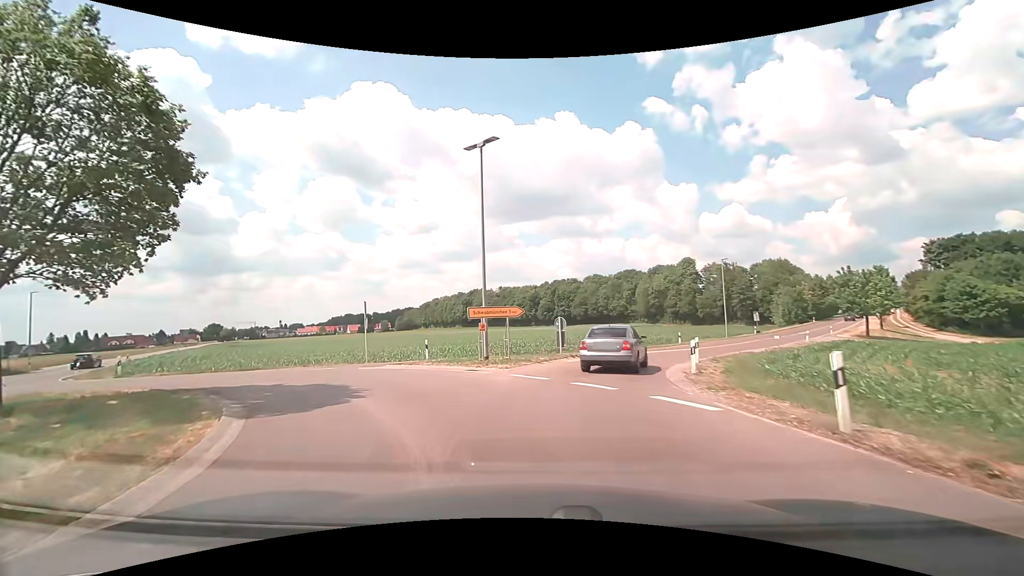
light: Day
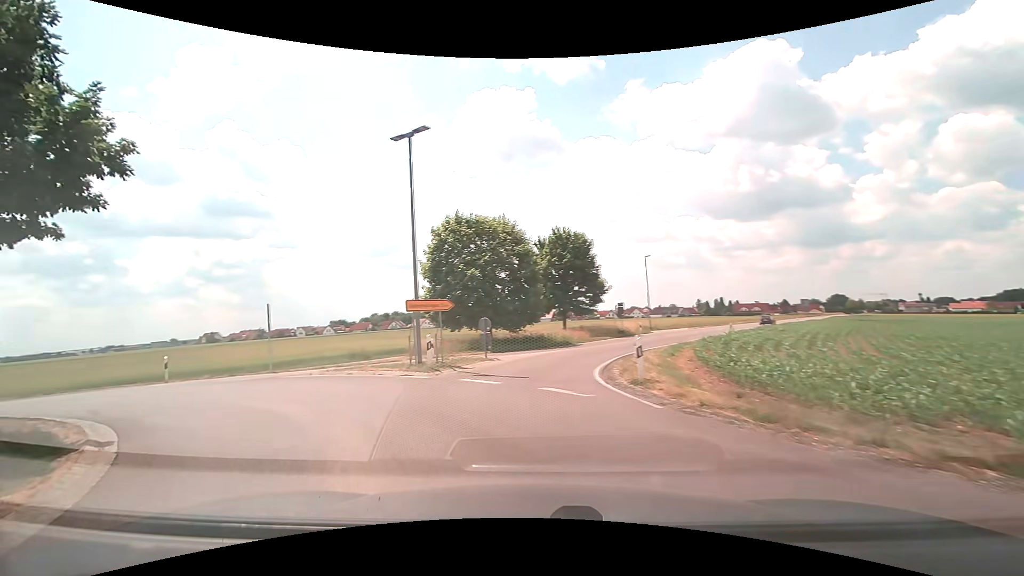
(-9.5, +17.3) m; -63°
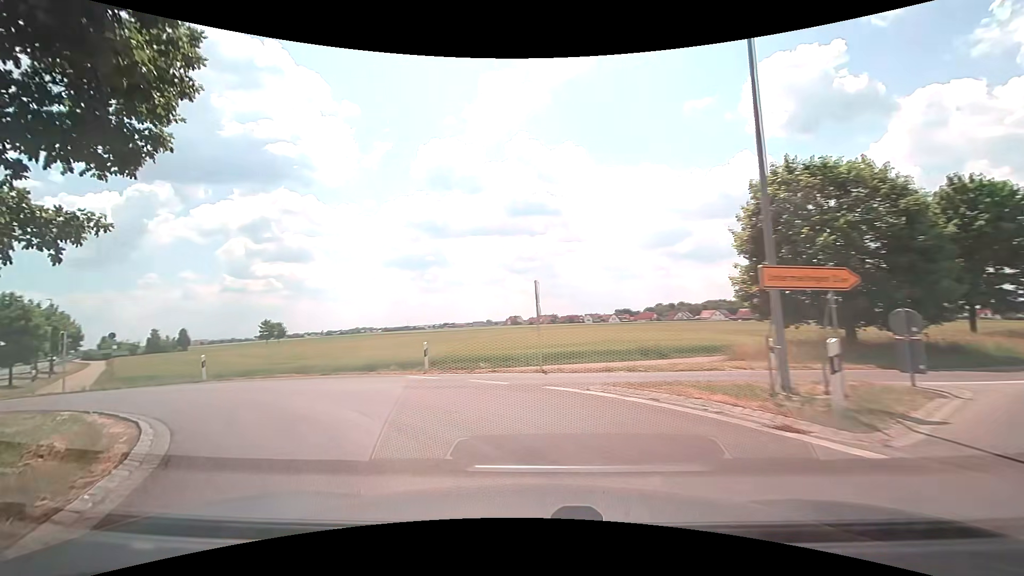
(-2.2, +7.5) m; -32°
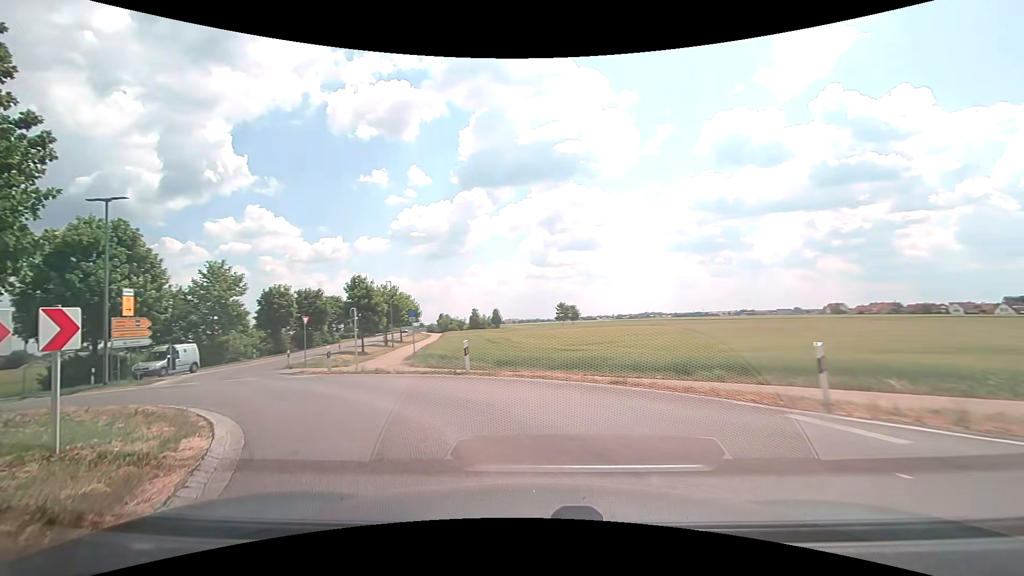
(-2.1, +7.7) m; -31°
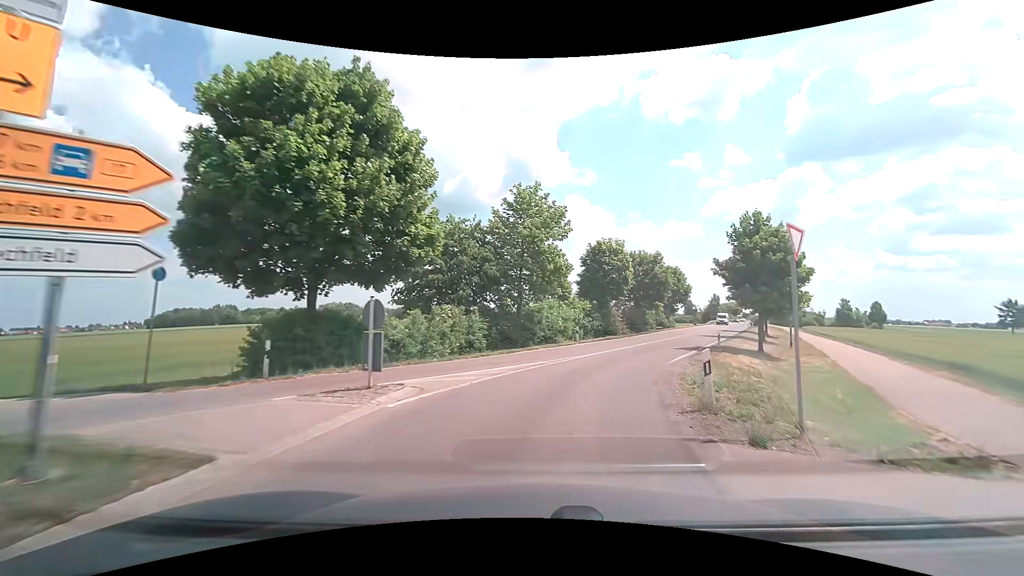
(-12.8, +22.1) m; -37°
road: secondary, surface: asphalt
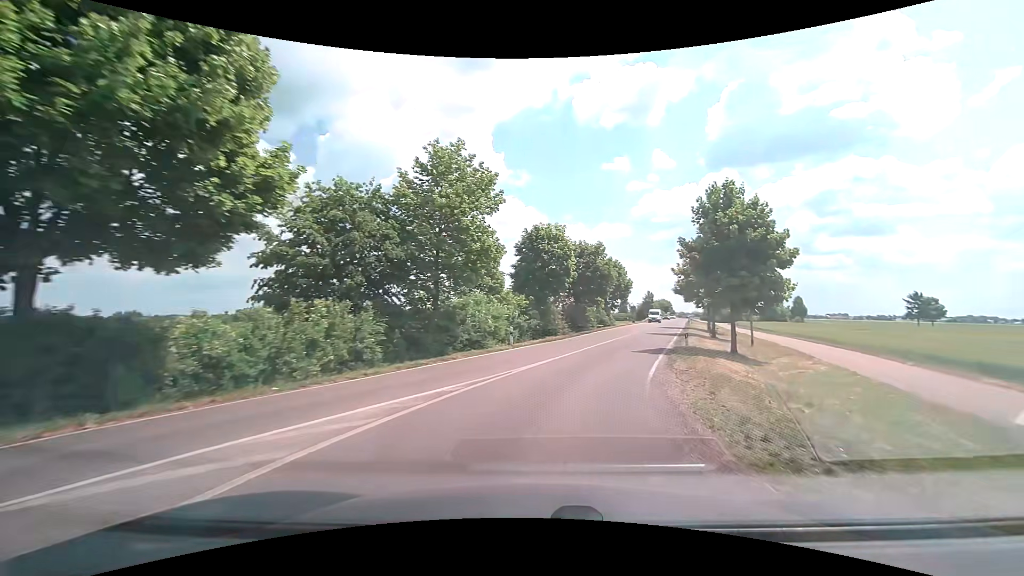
(+0.5, +7.3) m; +8°
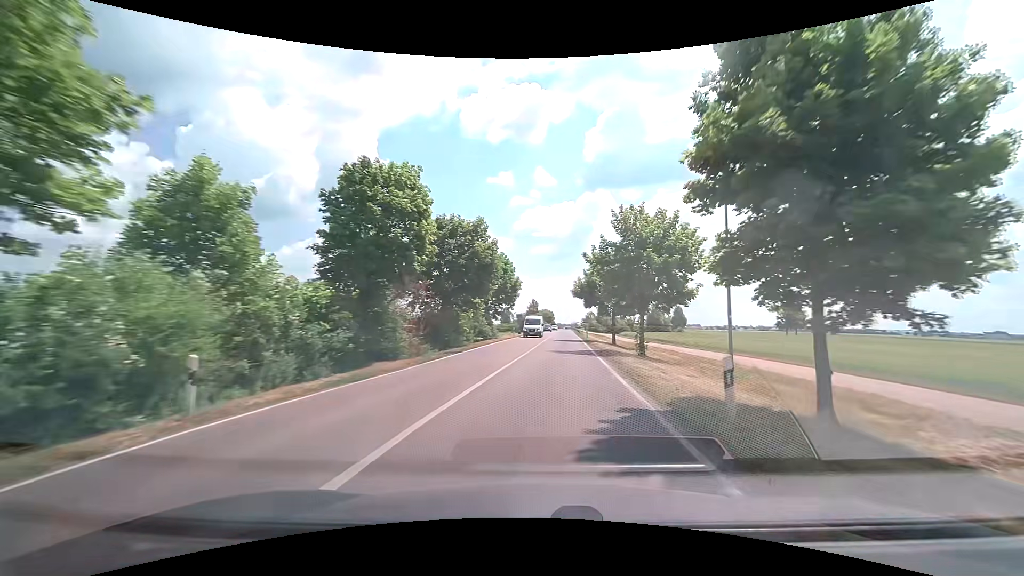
(+2.2, +17.5) m; +13°
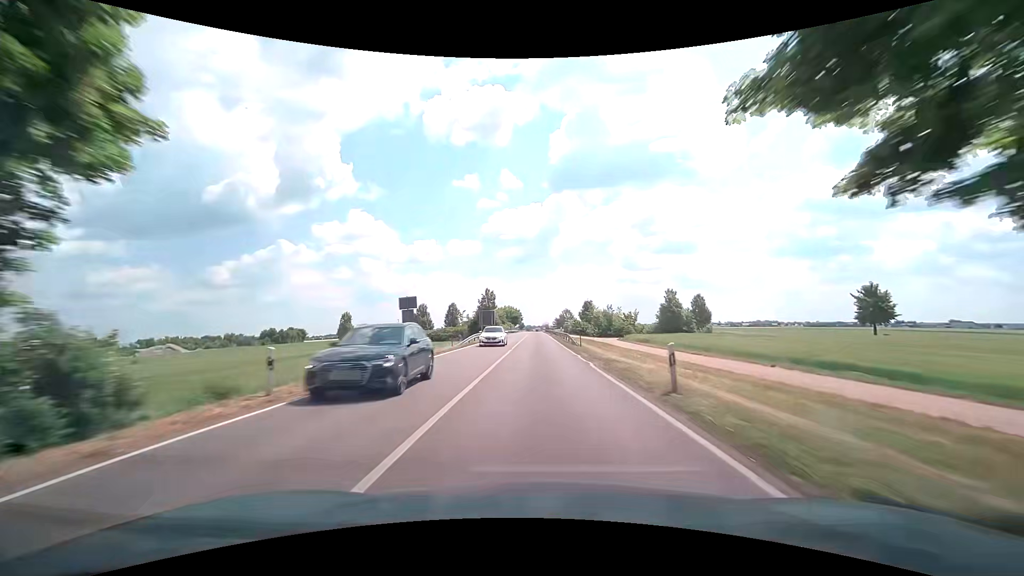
(+2.9, +49.2) m; +4°
(0, +10) (0, +20) (0, +30) (0, +40) (0, +50) (0, +60) (0, +70) (0, +80) (0, +90) (+1, +100) m
